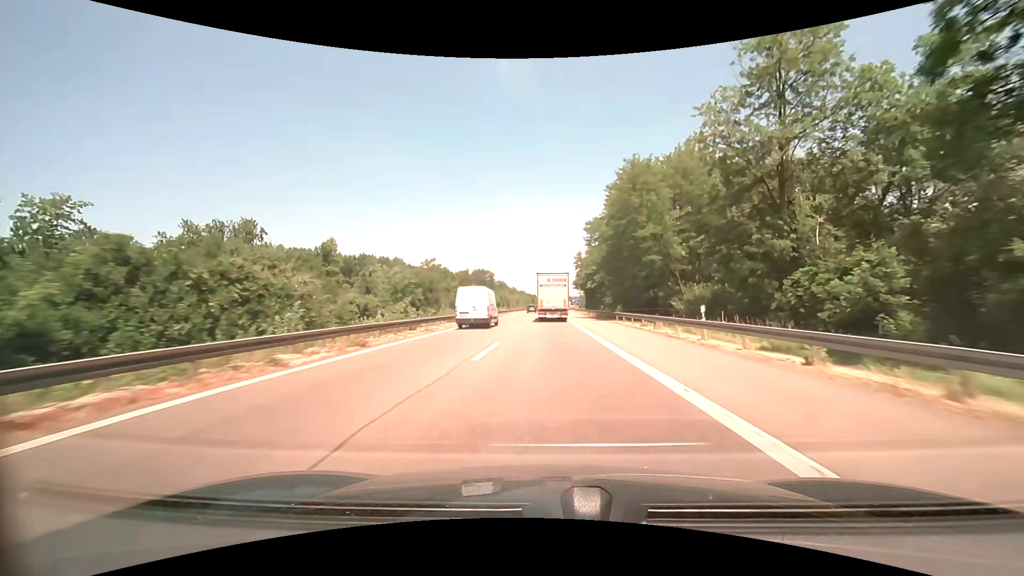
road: motorway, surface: asphalt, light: Day
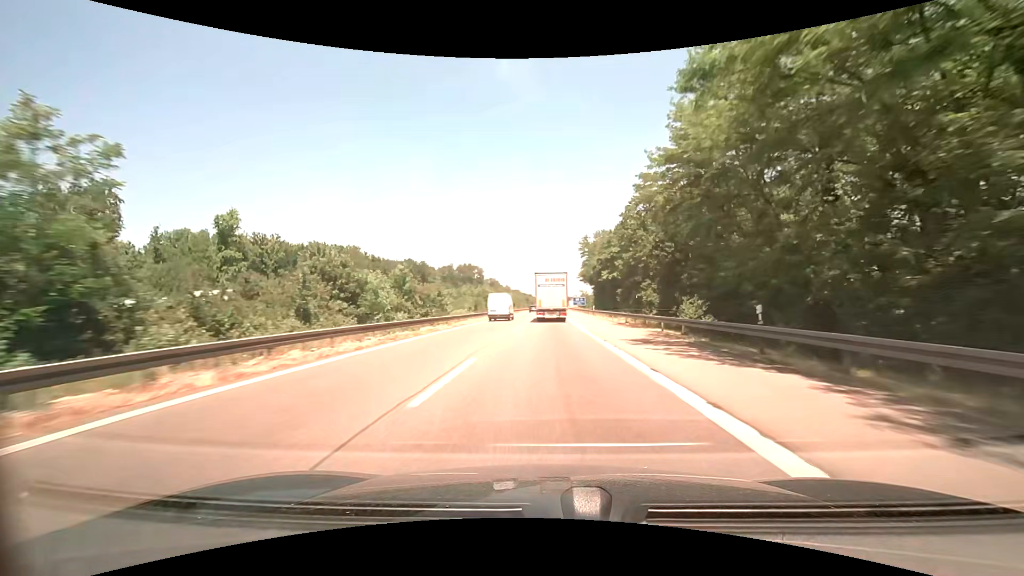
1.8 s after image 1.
(+0.1, +41.2) m; +1°
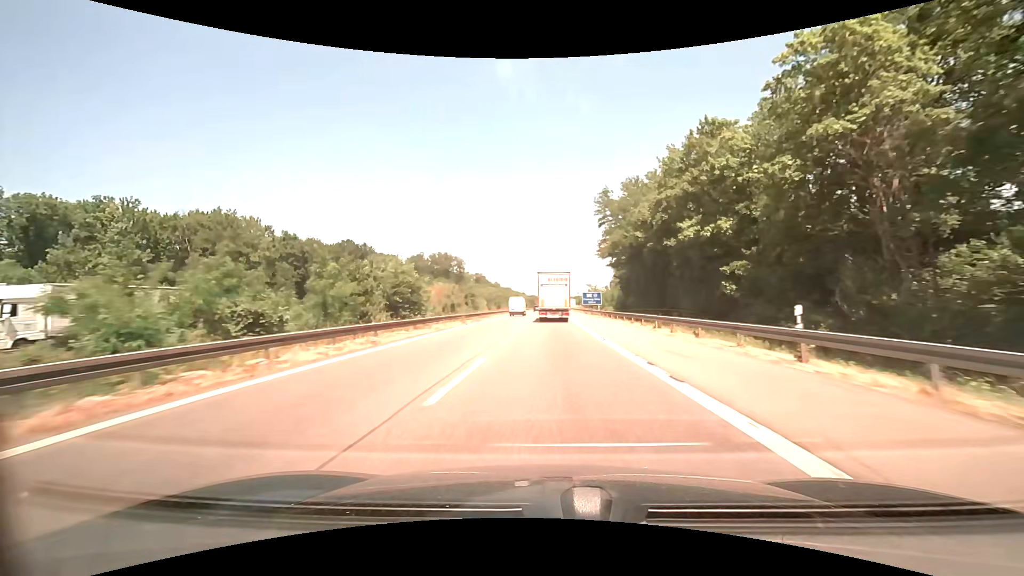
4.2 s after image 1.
(0.0, +54.4) m; 0°
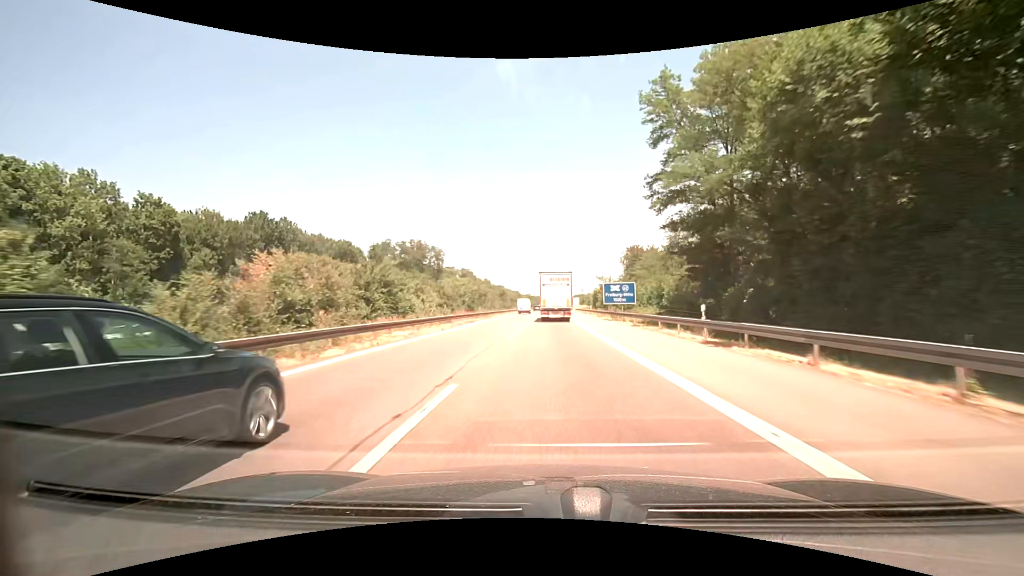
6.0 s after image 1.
(0.0, +40.4) m; 0°
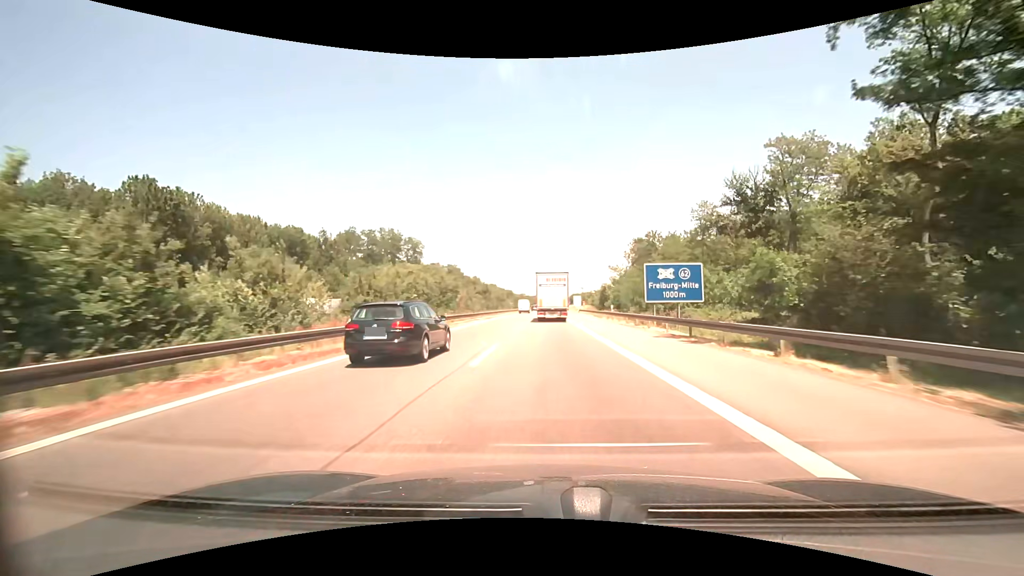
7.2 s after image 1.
(+0.2, +26.8) m; +1°
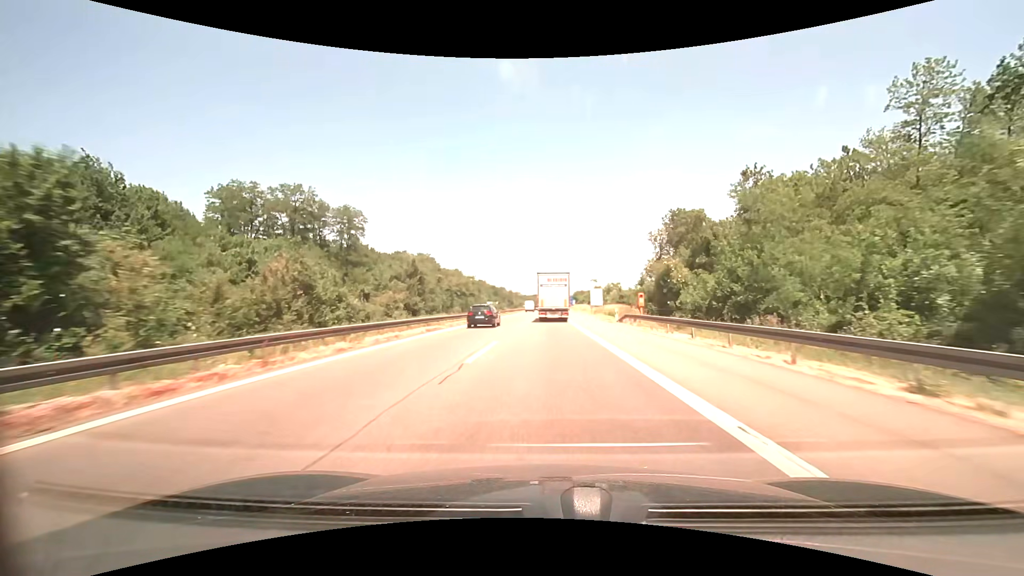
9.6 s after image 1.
(+0.2, +53.2) m; 0°
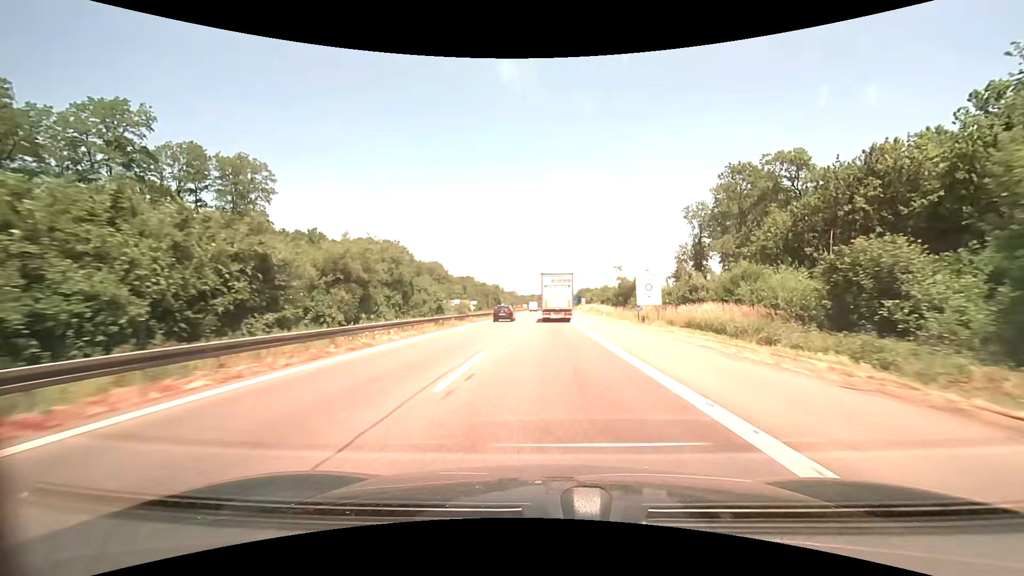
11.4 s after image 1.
(0.0, +39.6) m; 0°
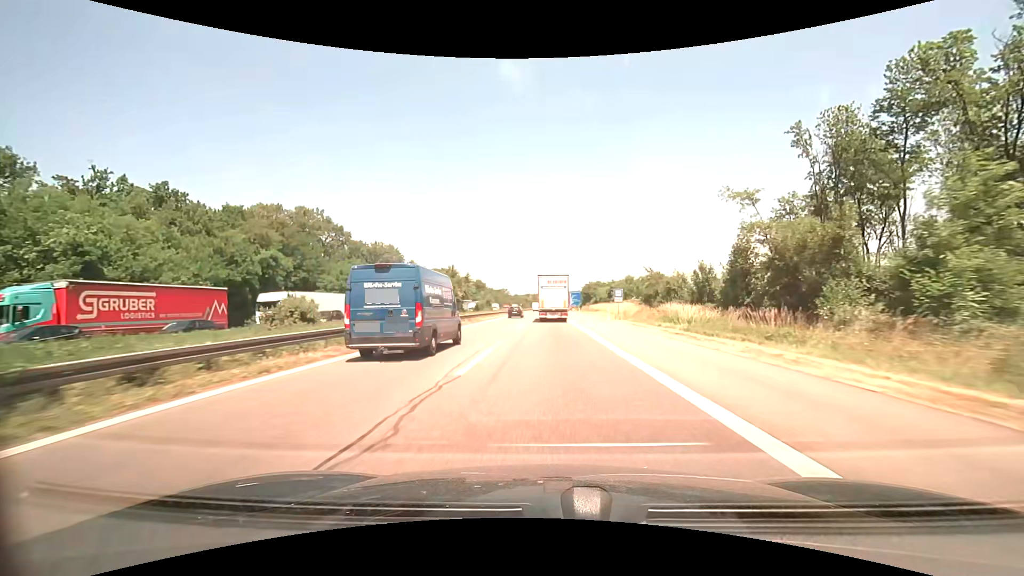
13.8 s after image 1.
(+0.4, +52.5) m; +1°
(0, +10) (0, +20) (0, +30) (0, +40) (0, +50) (0, +60) (+1, +70) (+1, +80) (+1, +90) (+1, +100) m
